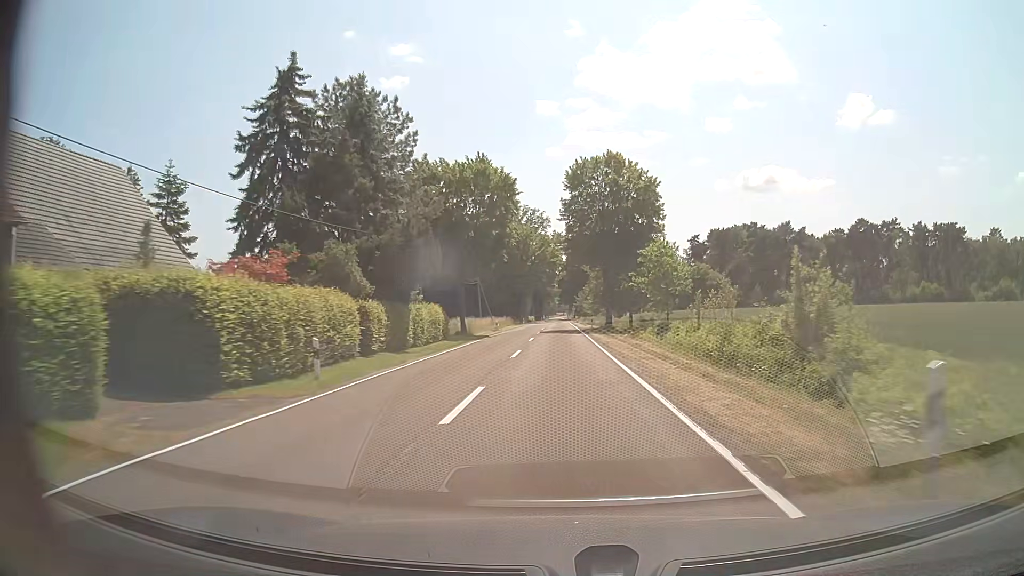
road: tertiary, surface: asphalt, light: Day
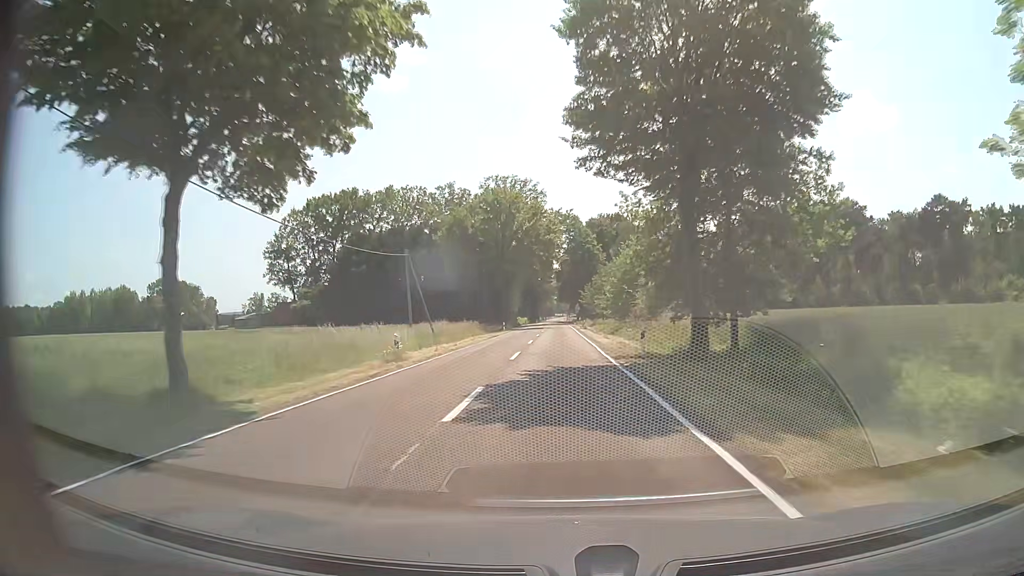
(0.0, +35.0) m; 0°
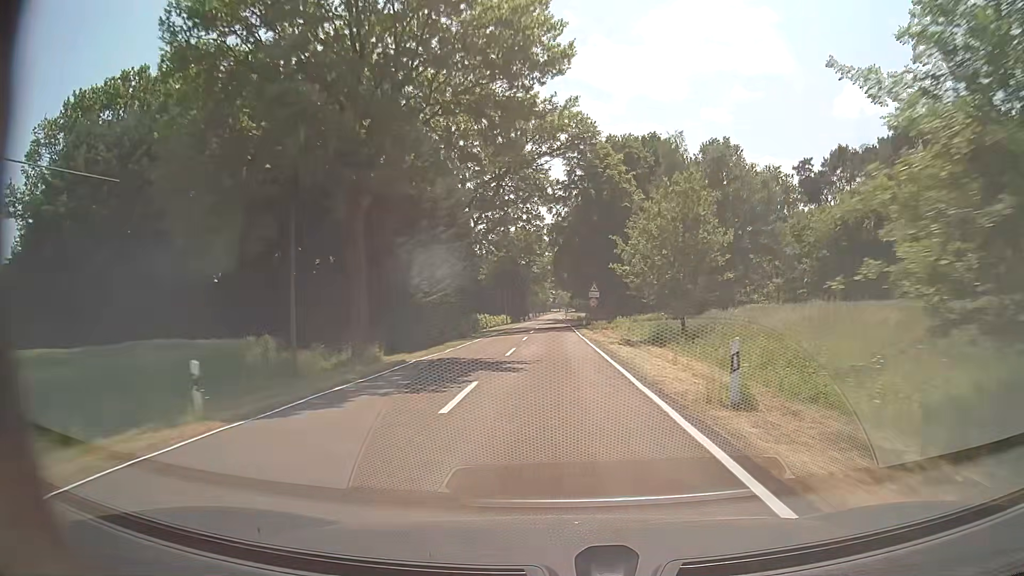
(+0.1, +58.4) m; +1°
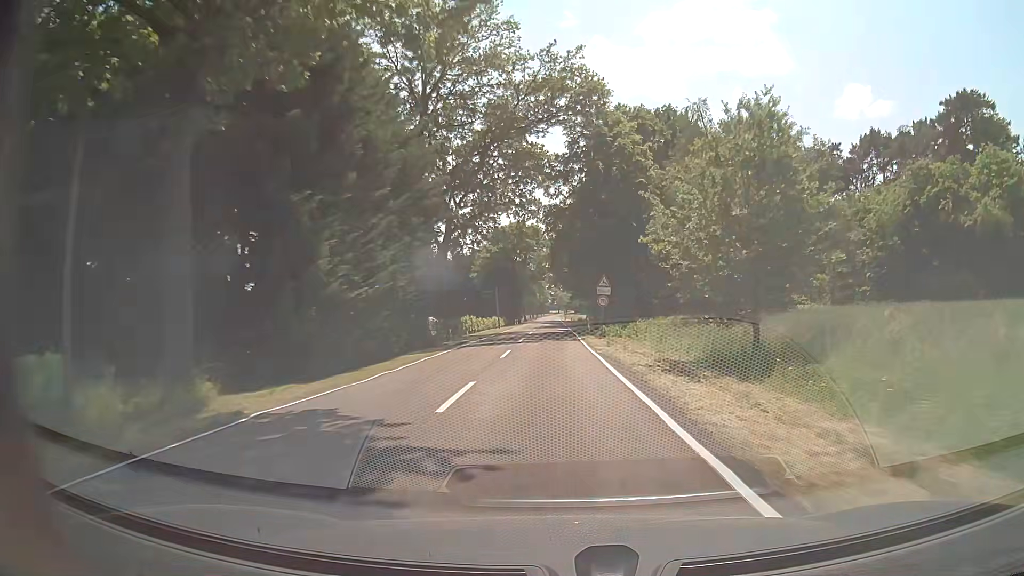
(-0.1, +11.7) m; 0°
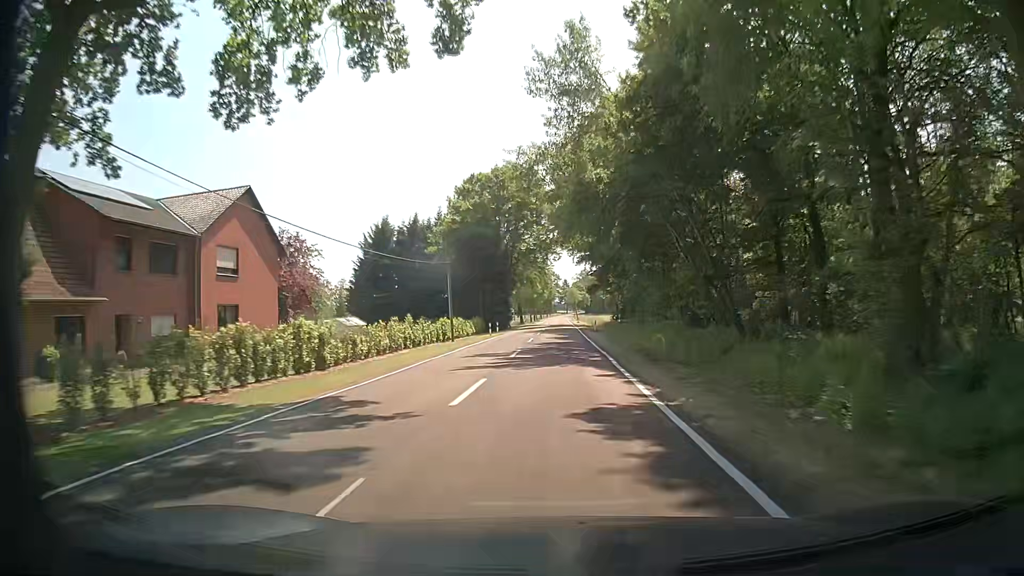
(-0.4, +46.7) m; -1°
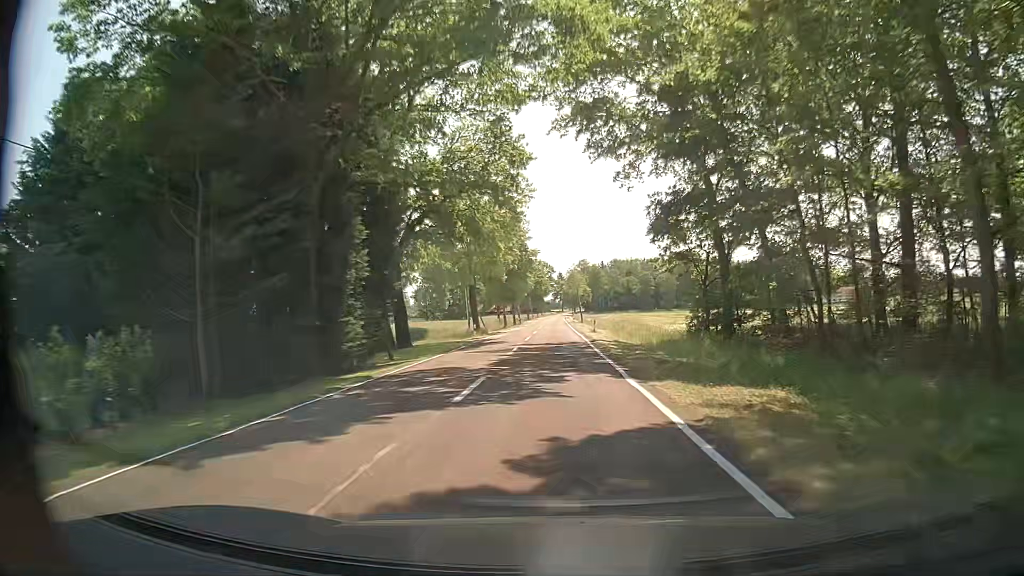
(+0.5, +58.3) m; 0°
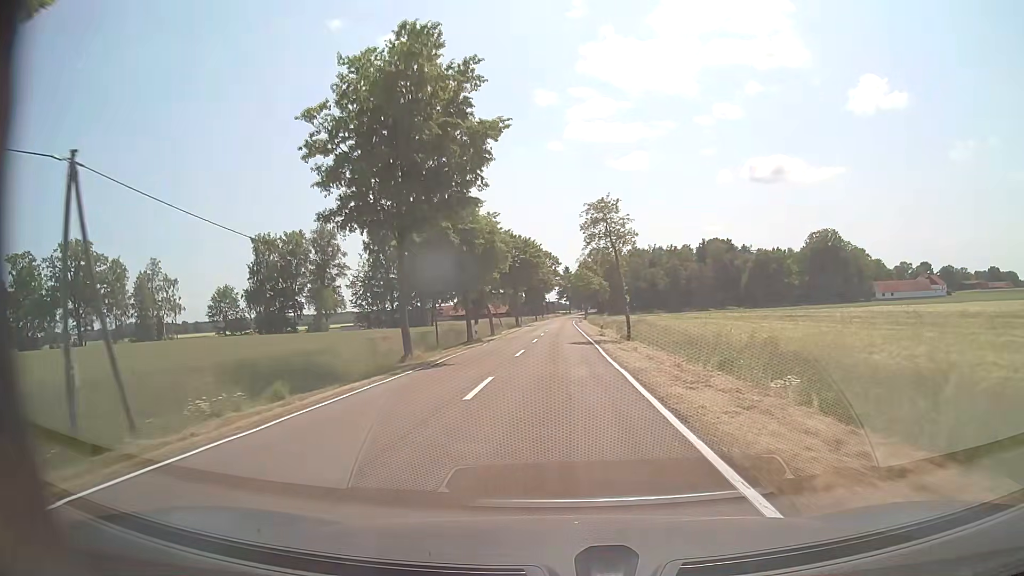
(+0.3, +58.3) m; 0°
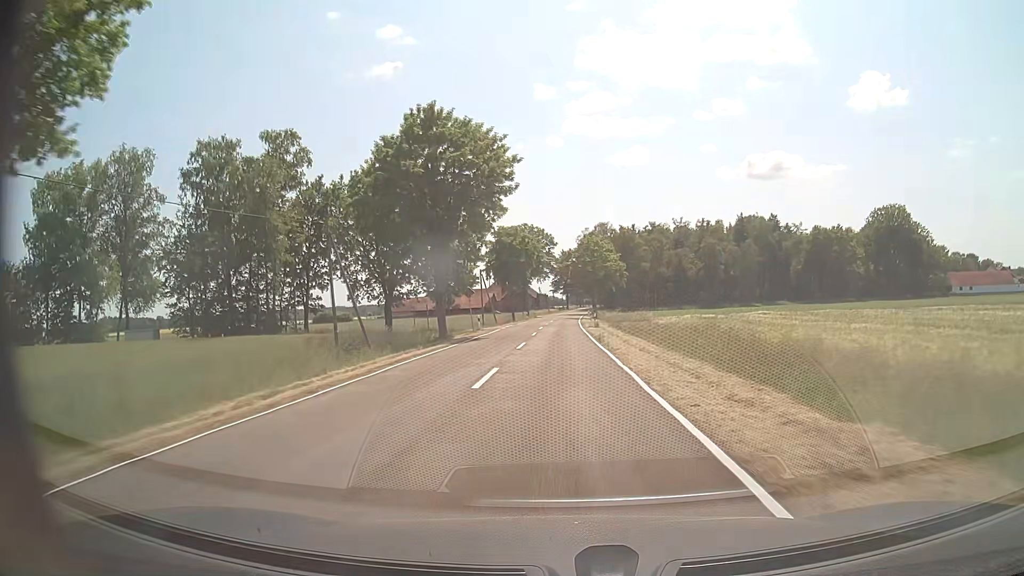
(+0.3, +58.3) m; +1°
(0, +10) (0, +20) (0, +30) (0, +40) (0, +50) (0, +60) (0, +70) (0, +80) (+1, +90) (+1, +100) m
